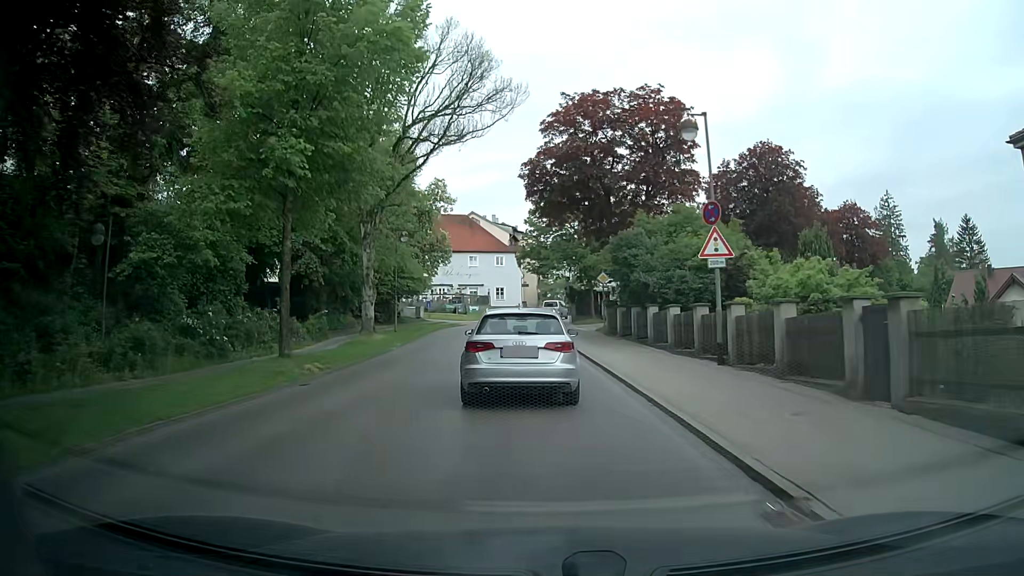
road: tertiary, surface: asphalt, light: Day
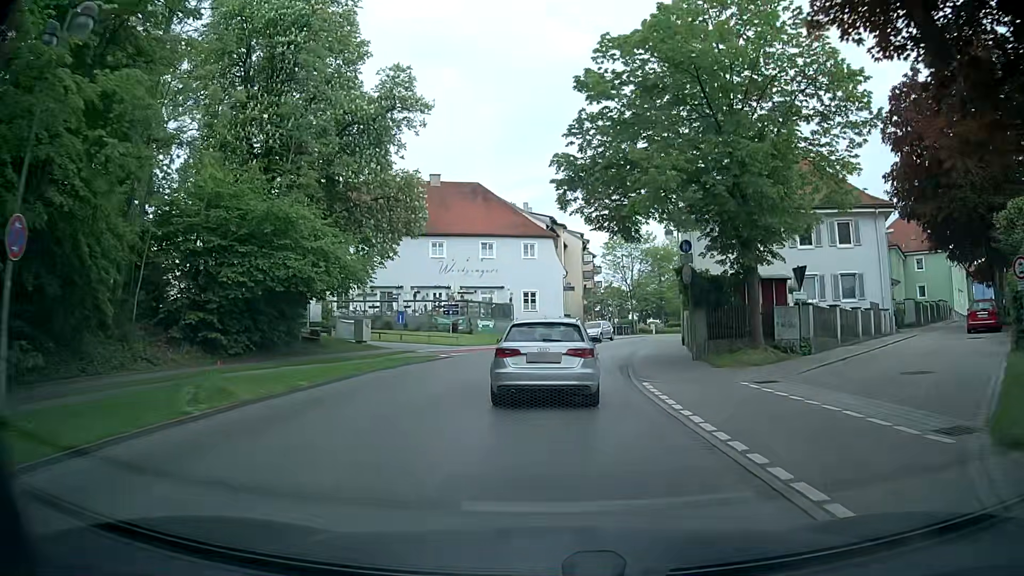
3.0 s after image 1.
(-1.7, +32.4) m; -4°
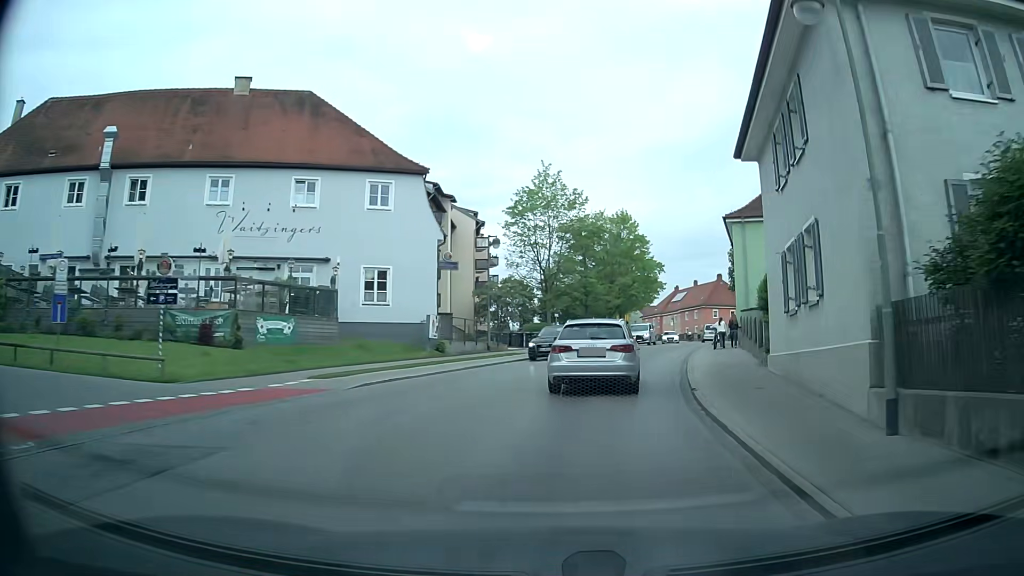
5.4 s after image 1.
(+1.1, +25.9) m; +9°
(+1, +10) (+2, +20) (+4, +30) (+7, +39) (+10, +49) (+13, +58) (+16, +68) (+18, +78) (+20, +87) (+20, +97) m
